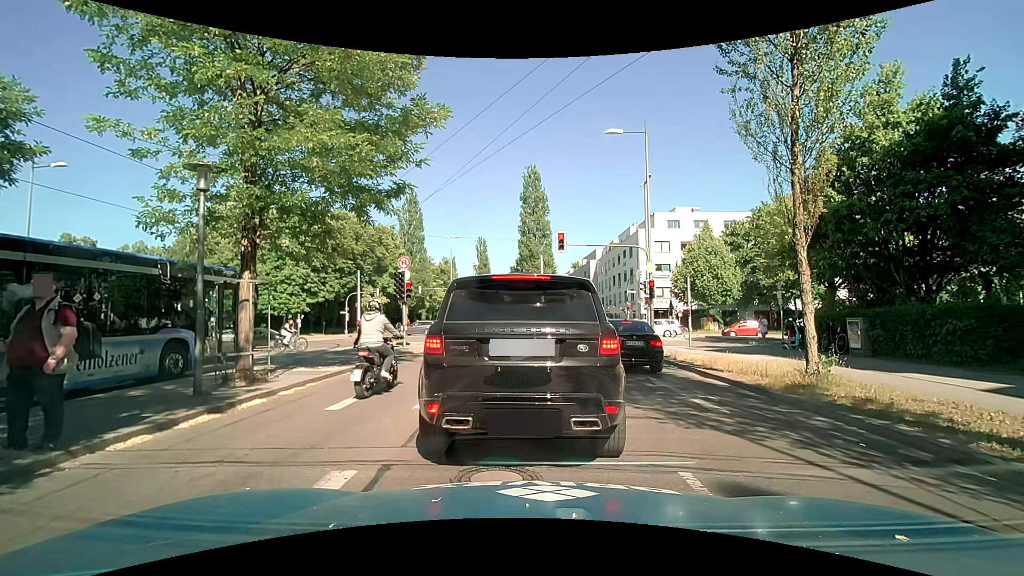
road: secondary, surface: asphalt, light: Day
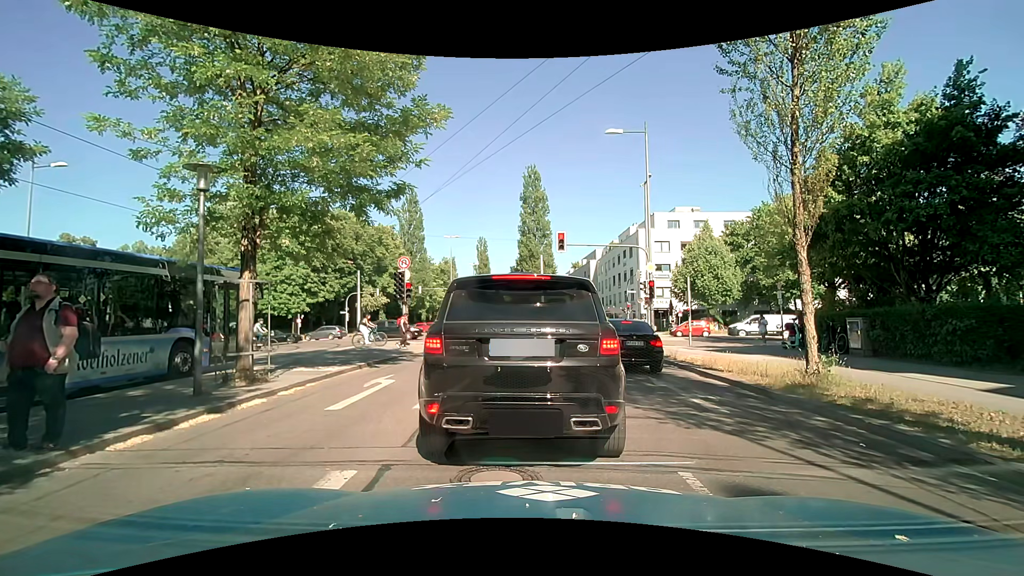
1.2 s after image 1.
(0.0, 0.0) m; 0°
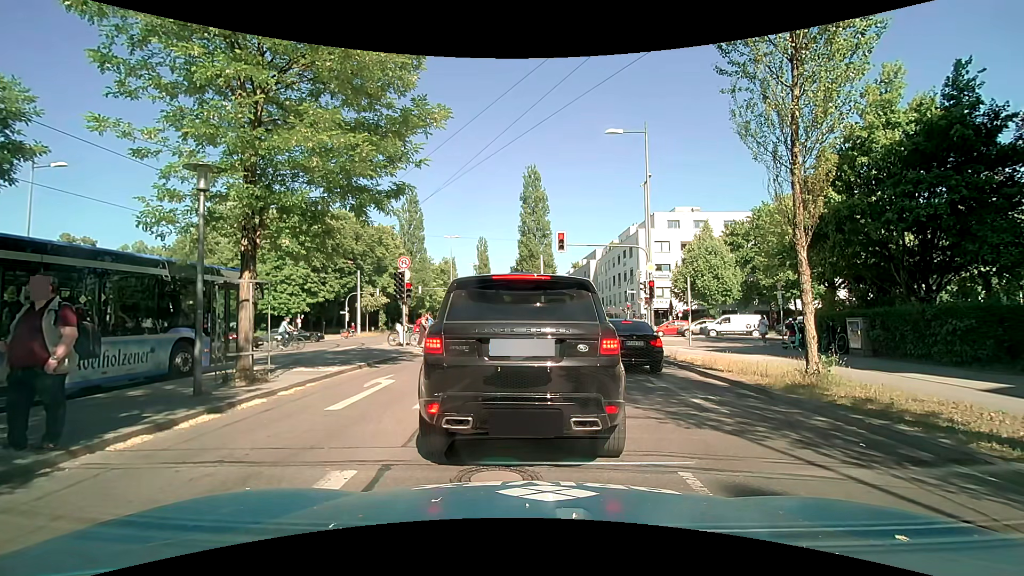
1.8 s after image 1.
(0.0, 0.0) m; 0°
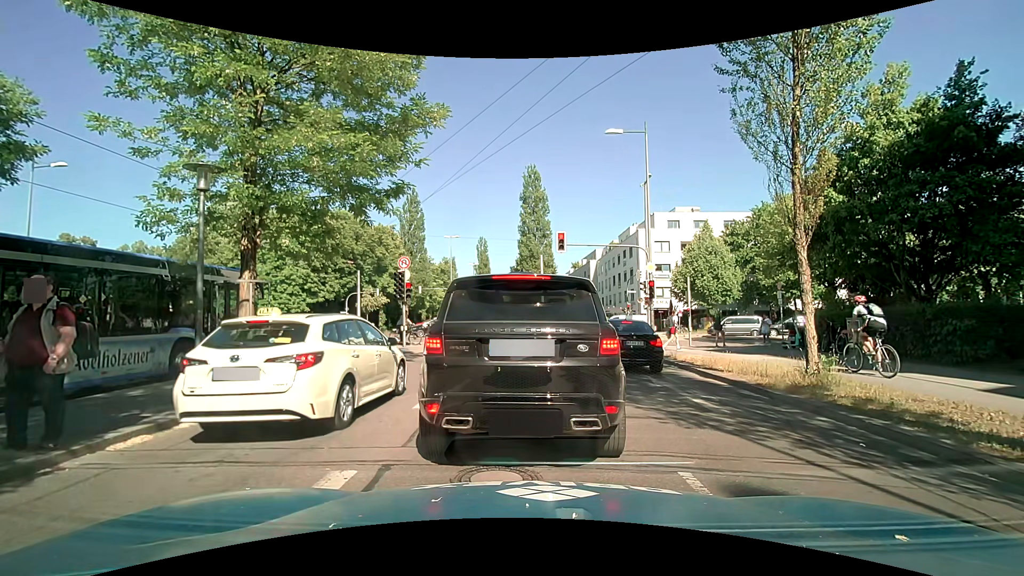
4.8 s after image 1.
(0.0, 0.0) m; 0°
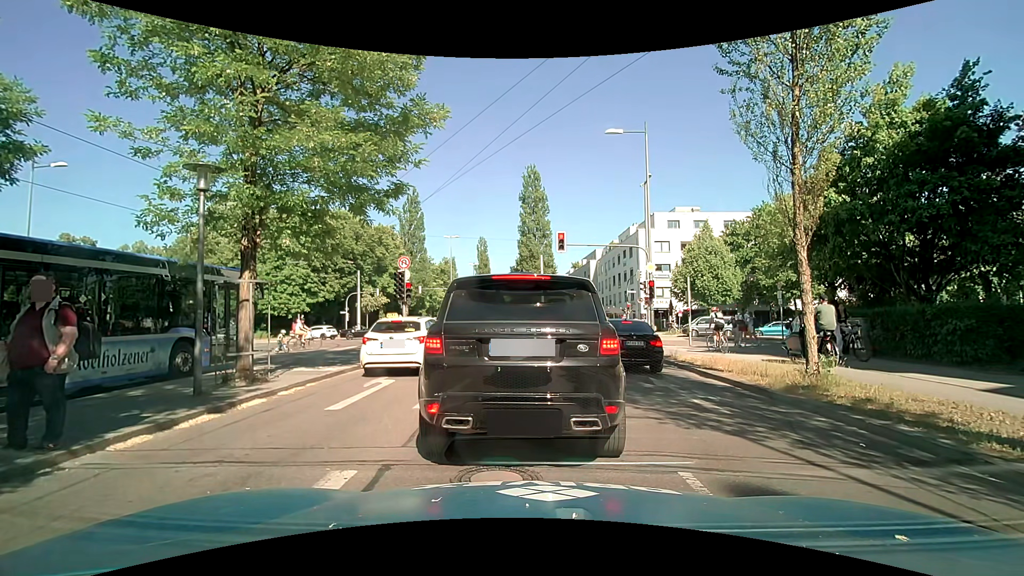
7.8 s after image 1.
(0.0, 0.0) m; 0°
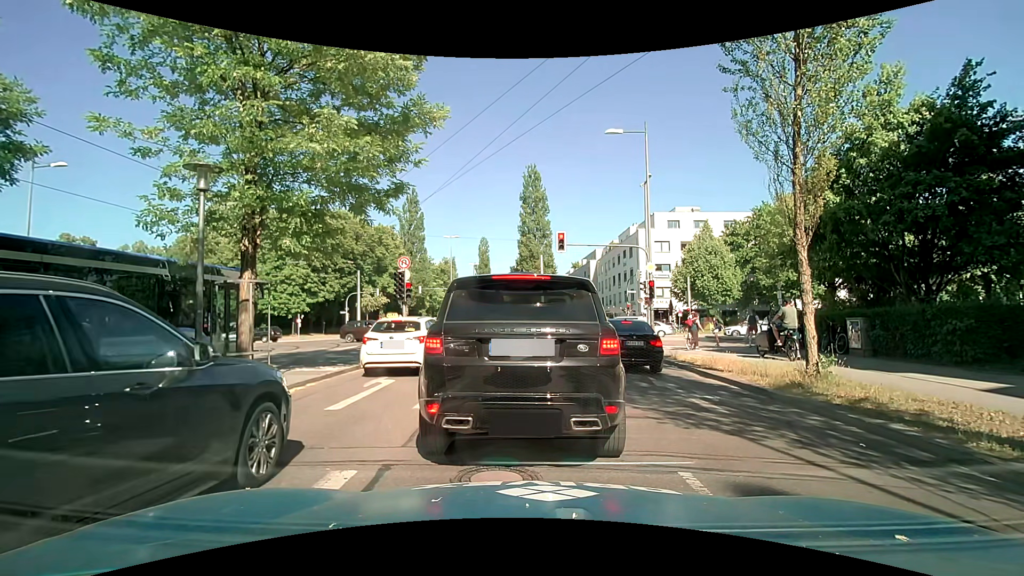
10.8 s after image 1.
(0.0, 0.0) m; 0°
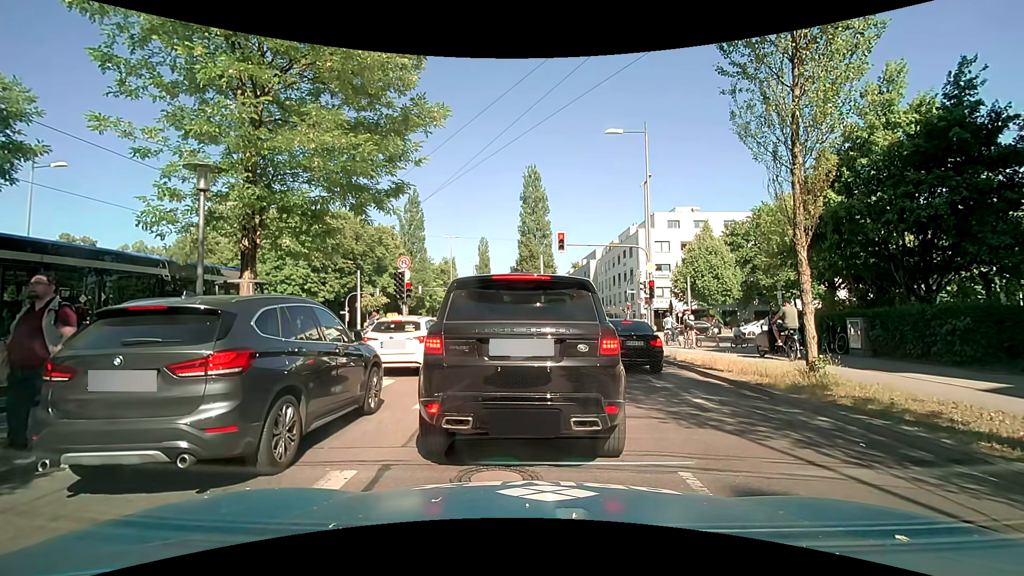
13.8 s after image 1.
(0.0, 0.0) m; 0°
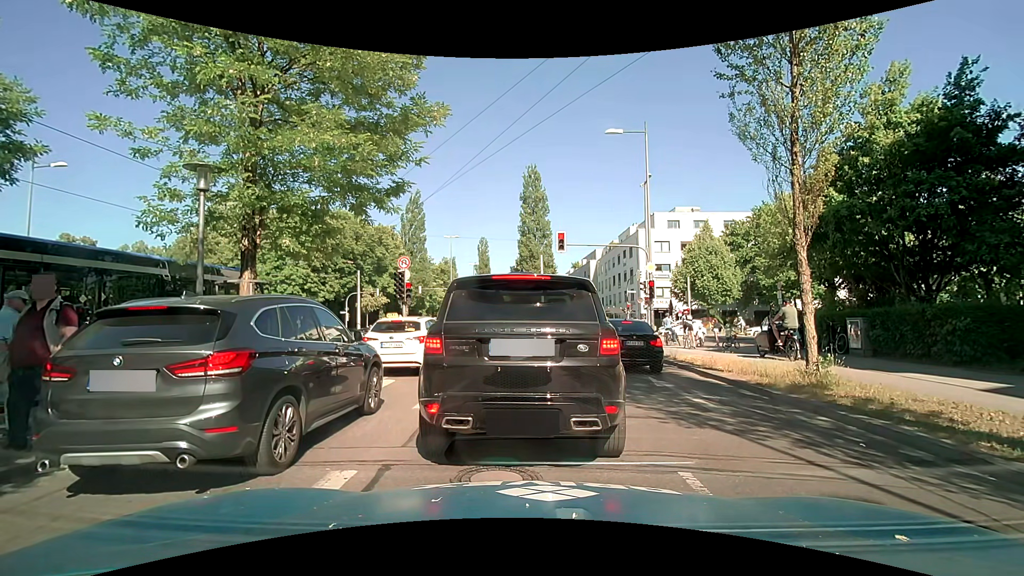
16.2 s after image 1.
(0.0, 0.0) m; 0°
(0, +10) (-1, +20) (-2, +30) (-4, +40) (-6, +50) (-7, +59) (-8, +69) (-9, +79) (-10, +89) (-10, +99) m
